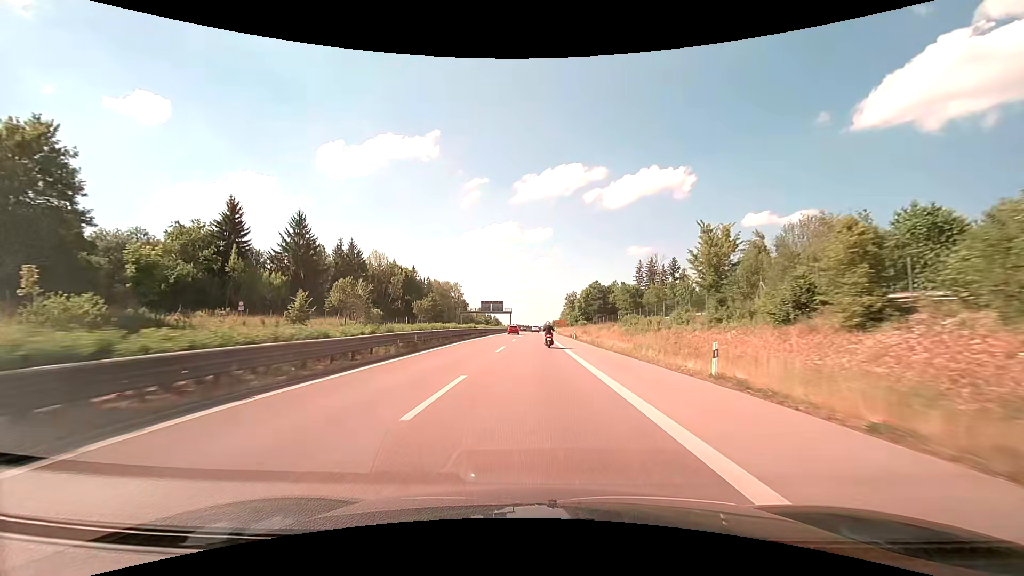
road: trunk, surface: asphalt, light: Day
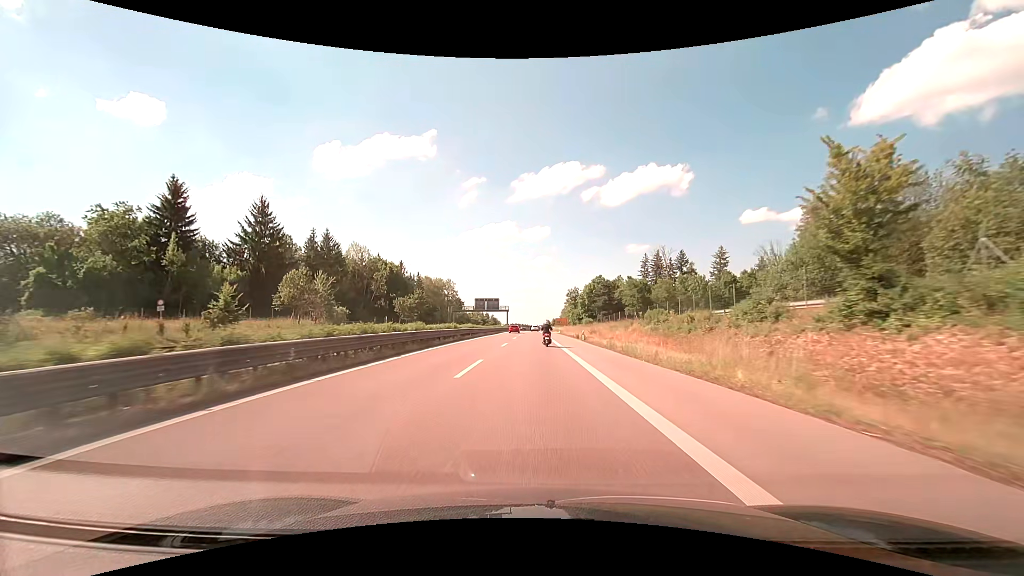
(0.0, +12.5) m; 0°
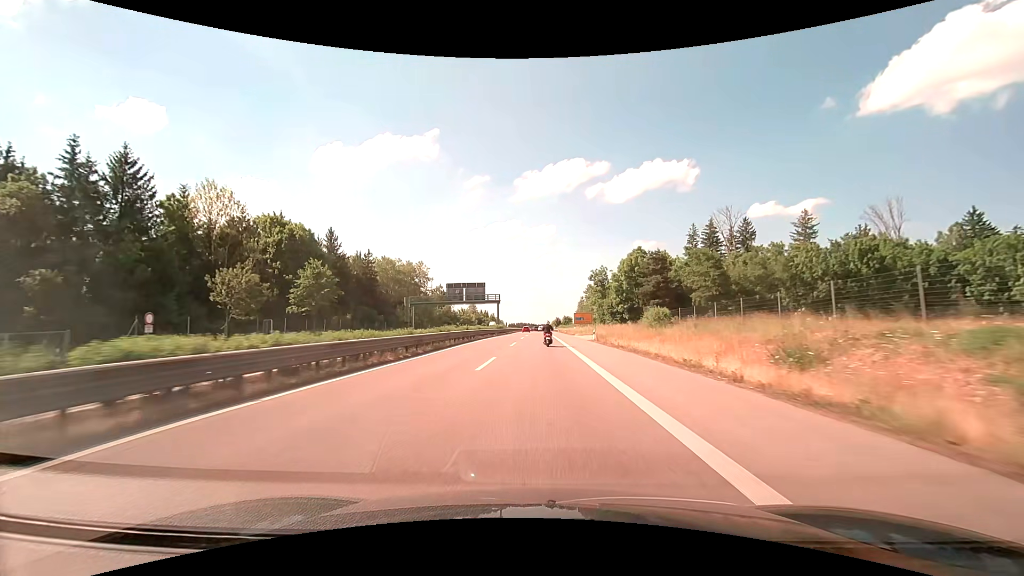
(-0.4, +51.4) m; -1°
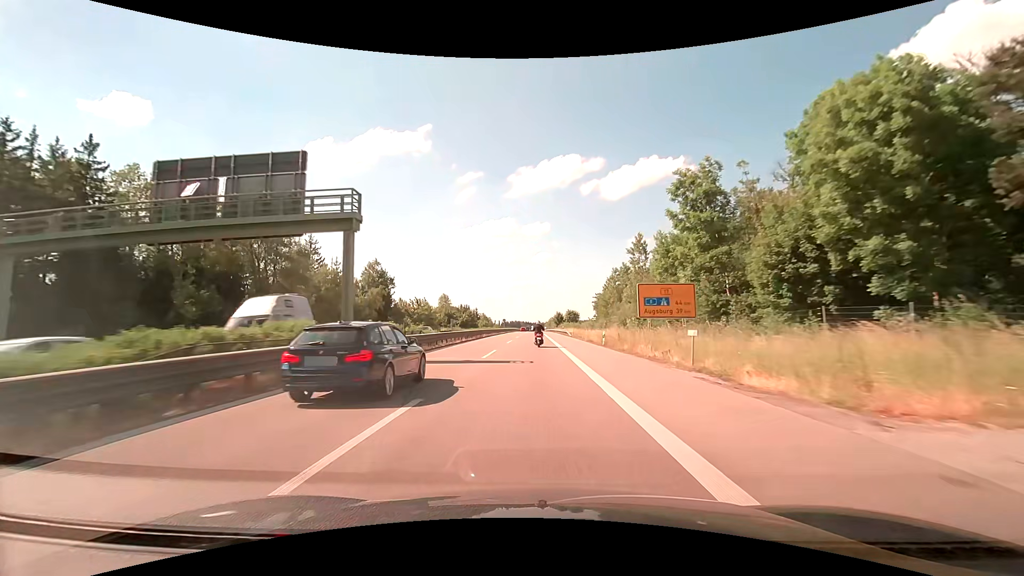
(+0.6, +66.1) m; +1°
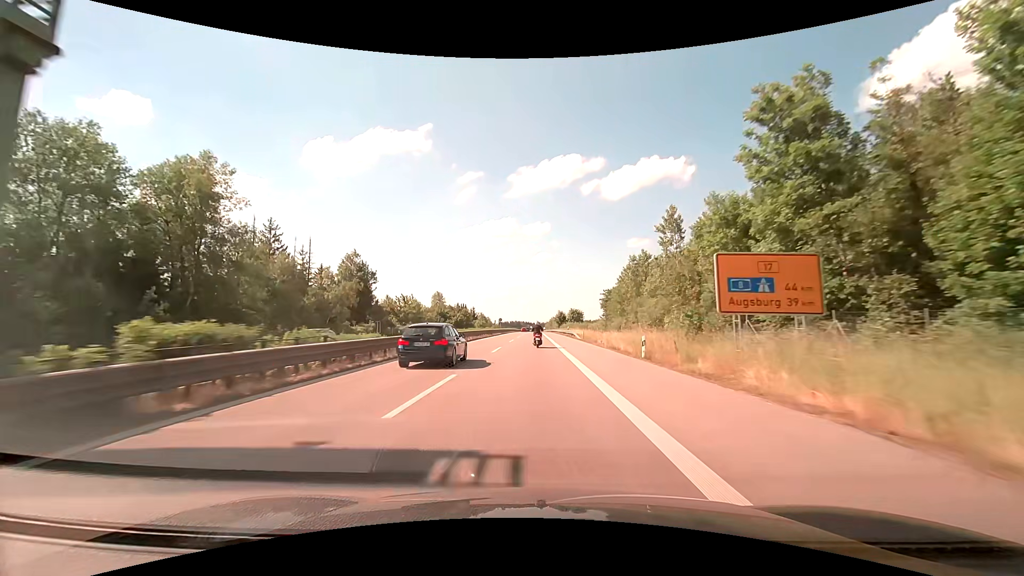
(0.0, +13.4) m; 0°
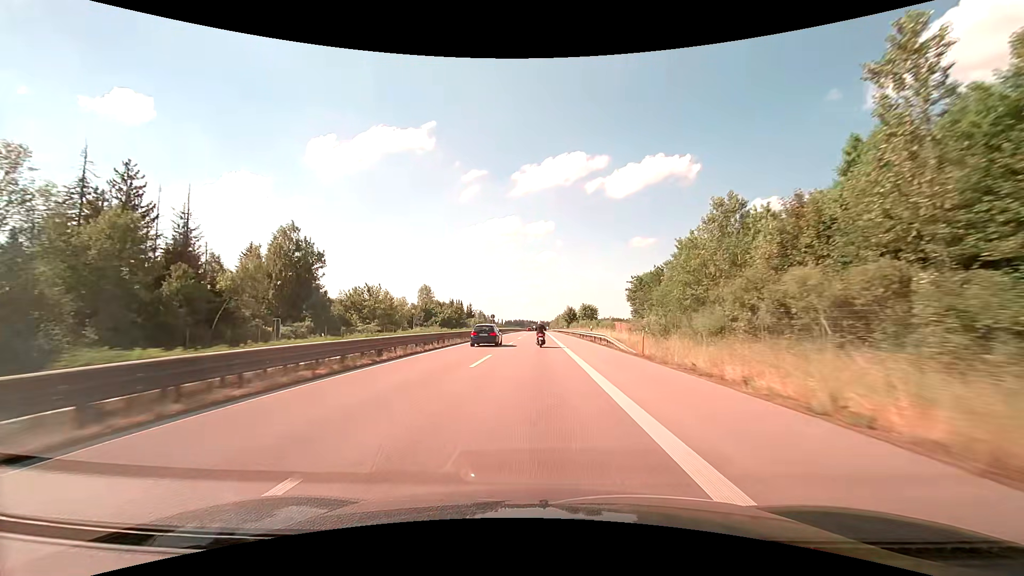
(-0.1, +27.1) m; 0°
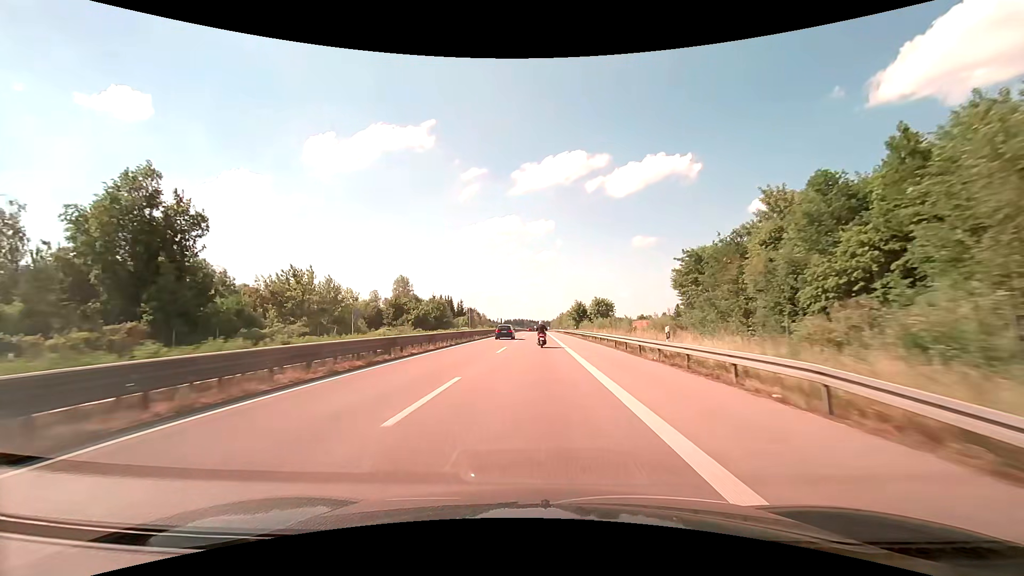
(-0.2, +27.4) m; 0°
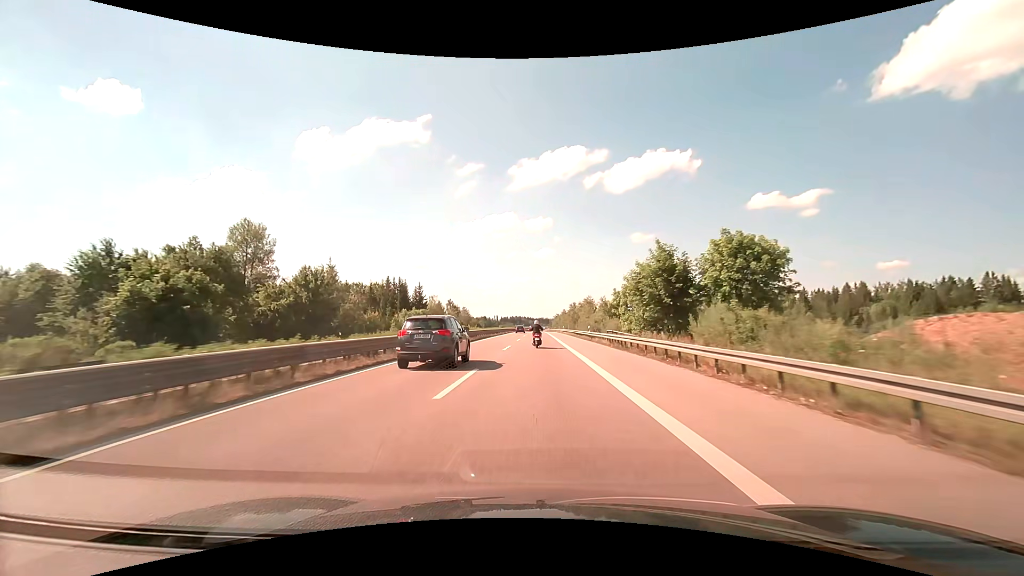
(0.0, +69.4) m; 0°
(0, +10) (0, +20) (0, +30) (0, +40) (0, +50) (0, +60) (0, +70) (0, +80) (0, +90) (0, +100) m
